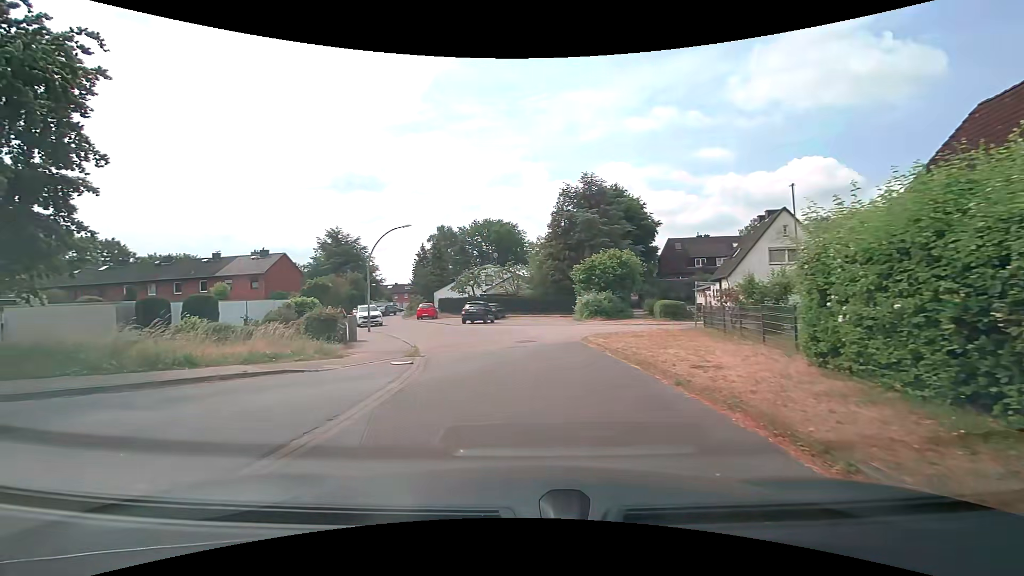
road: residential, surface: asphalt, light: Day
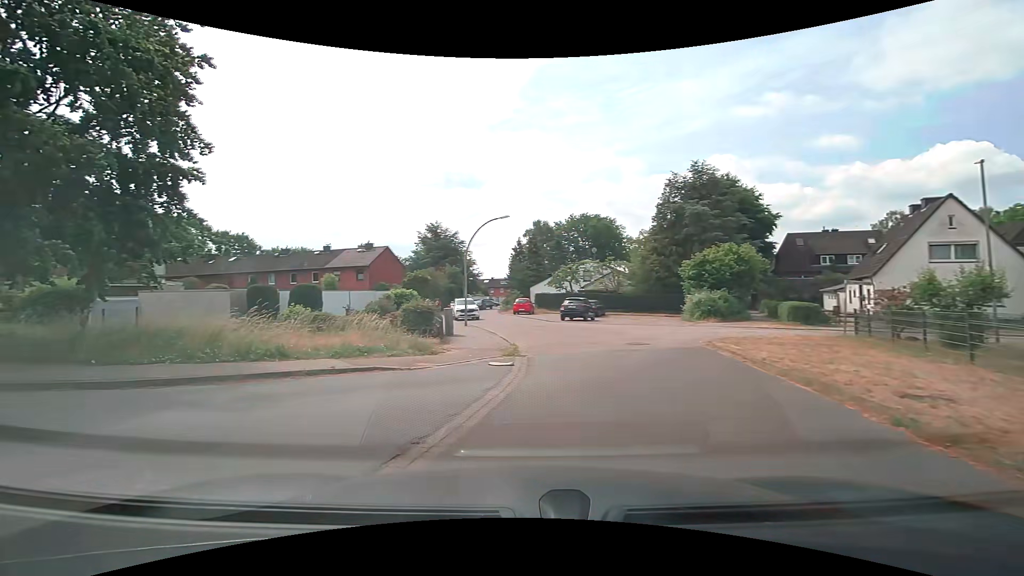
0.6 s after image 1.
(-0.1, +1.8) m; -12°
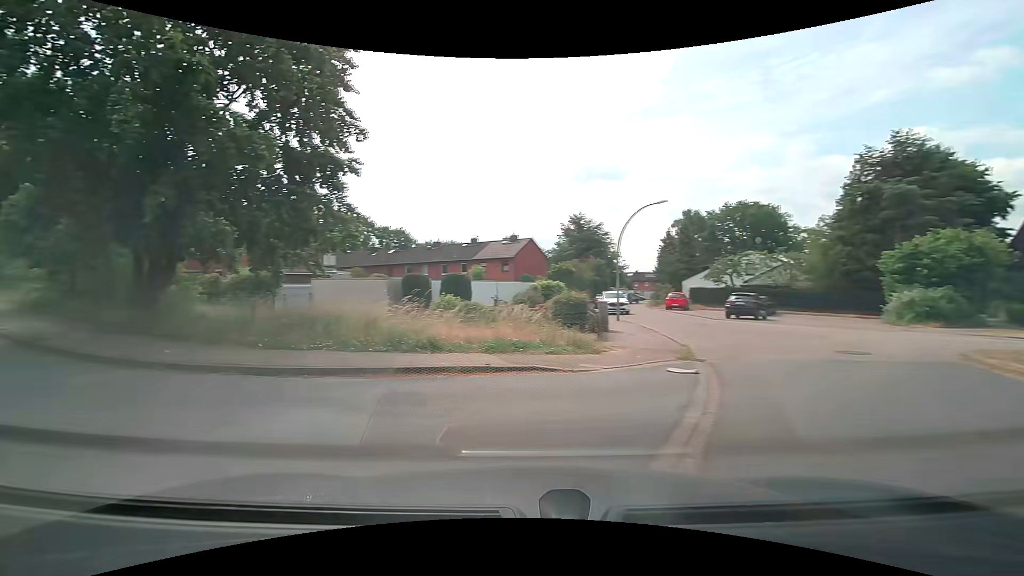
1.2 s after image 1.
(-0.2, +1.8) m; -14°
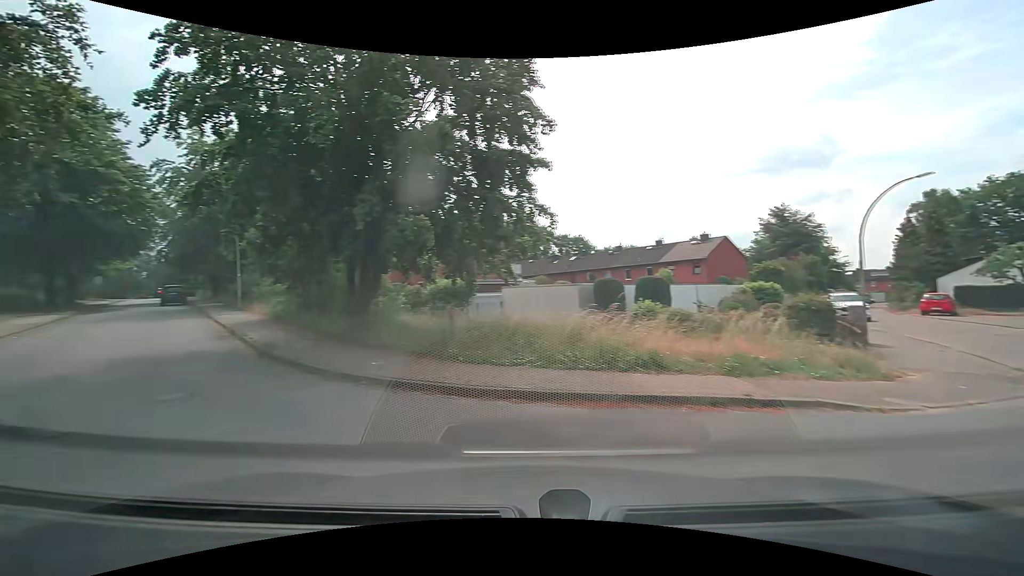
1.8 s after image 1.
(-0.3, +1.9) m; -21°
